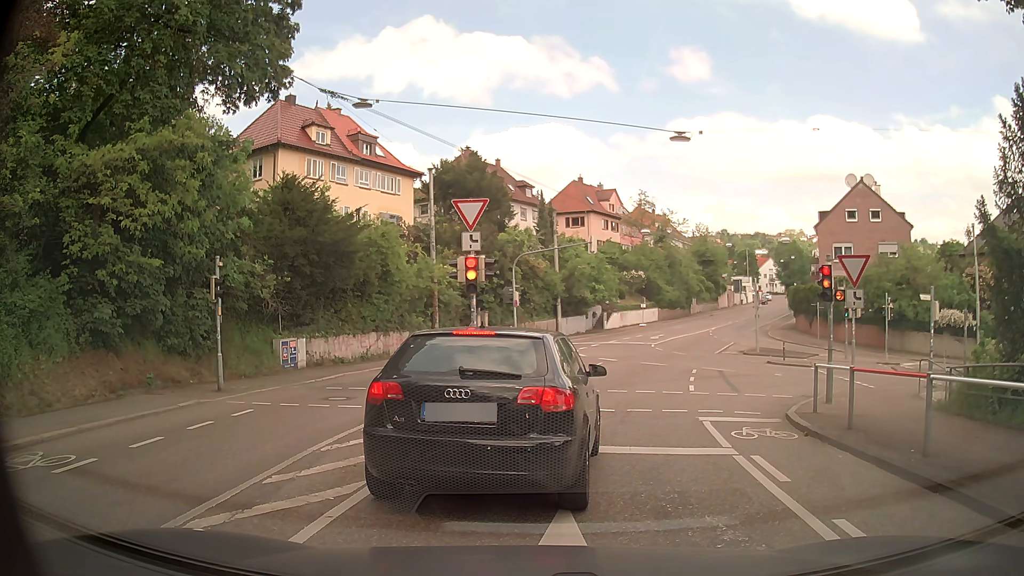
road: secondary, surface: asphalt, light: Day
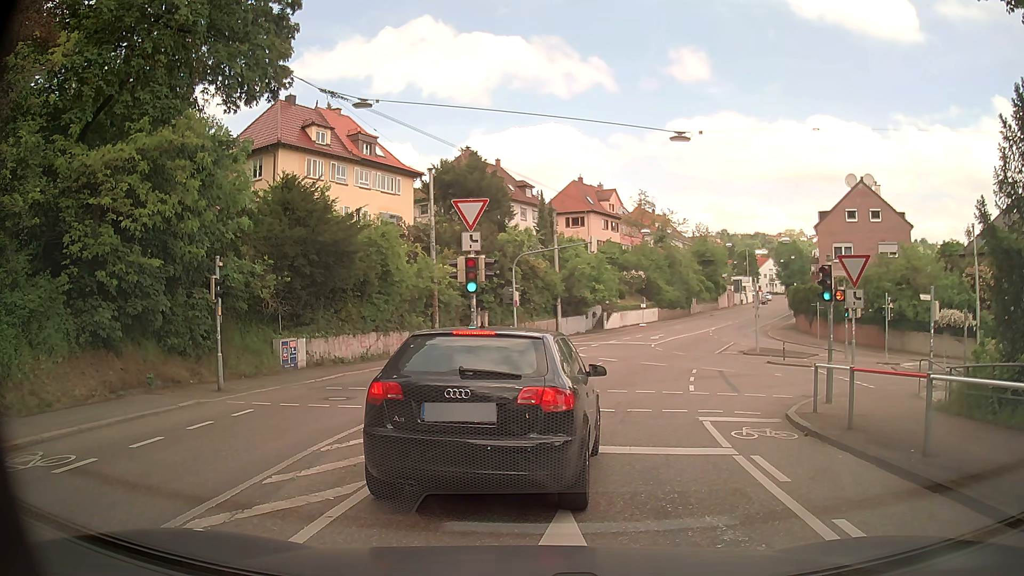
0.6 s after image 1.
(0.0, 0.0) m; 0°
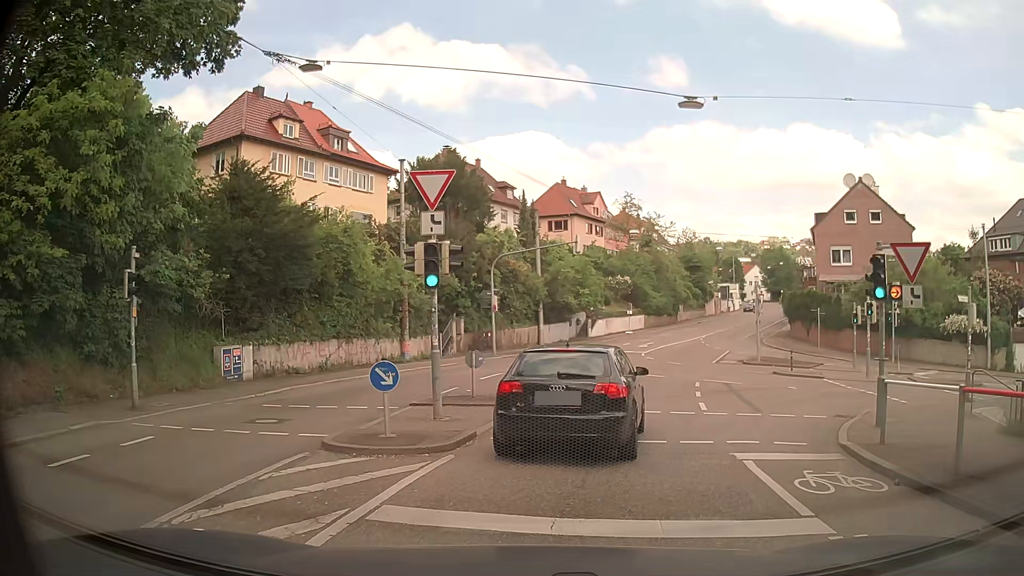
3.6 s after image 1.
(0.0, +3.6) m; -1°
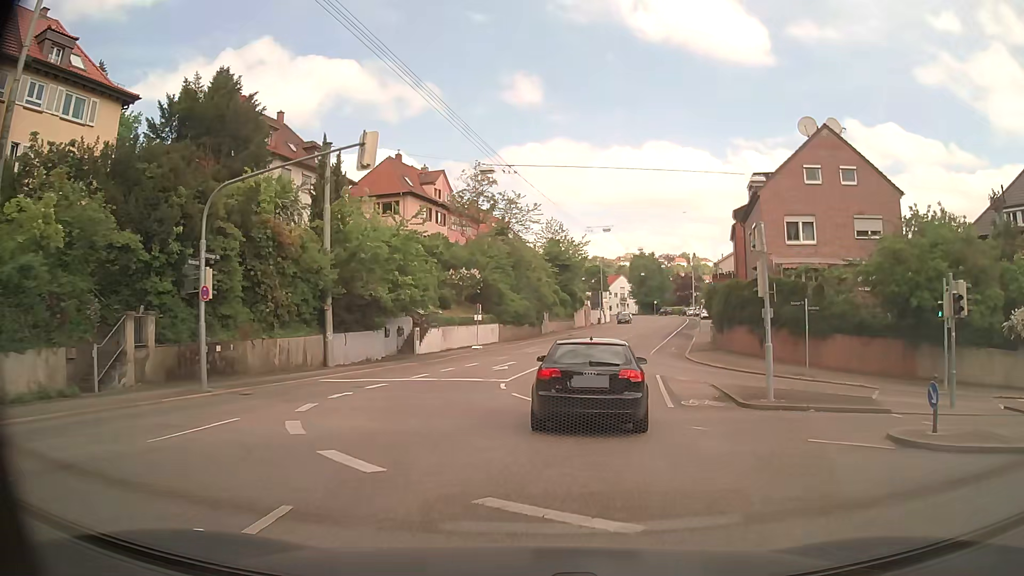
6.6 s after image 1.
(+3.1, +20.0) m; +14°
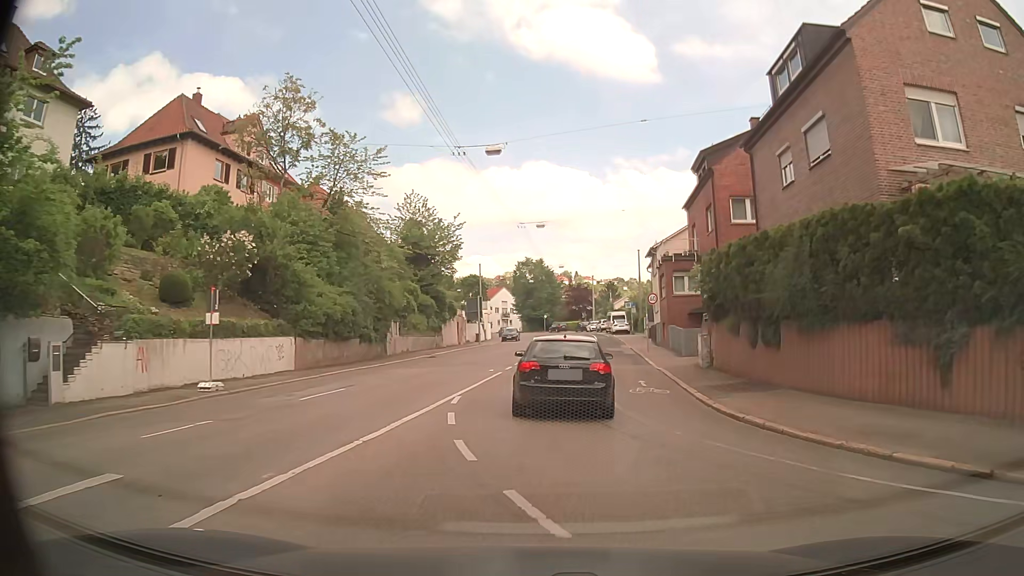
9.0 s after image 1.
(+1.8, +23.6) m; +10°
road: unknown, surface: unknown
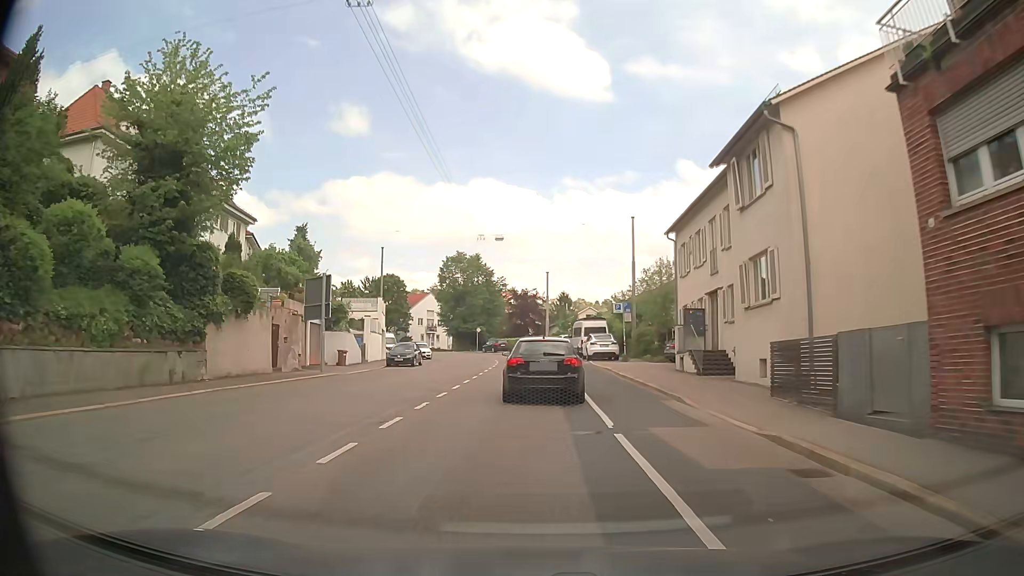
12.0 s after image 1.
(+2.1, +33.0) m; +5°
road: secondary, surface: asphalt
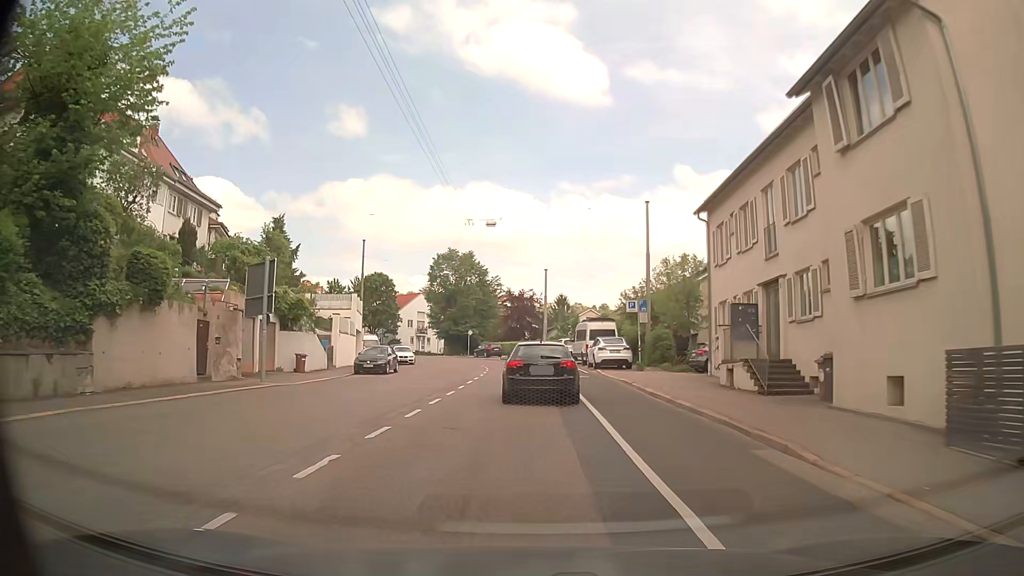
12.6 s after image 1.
(0.0, +6.7) m; +1°
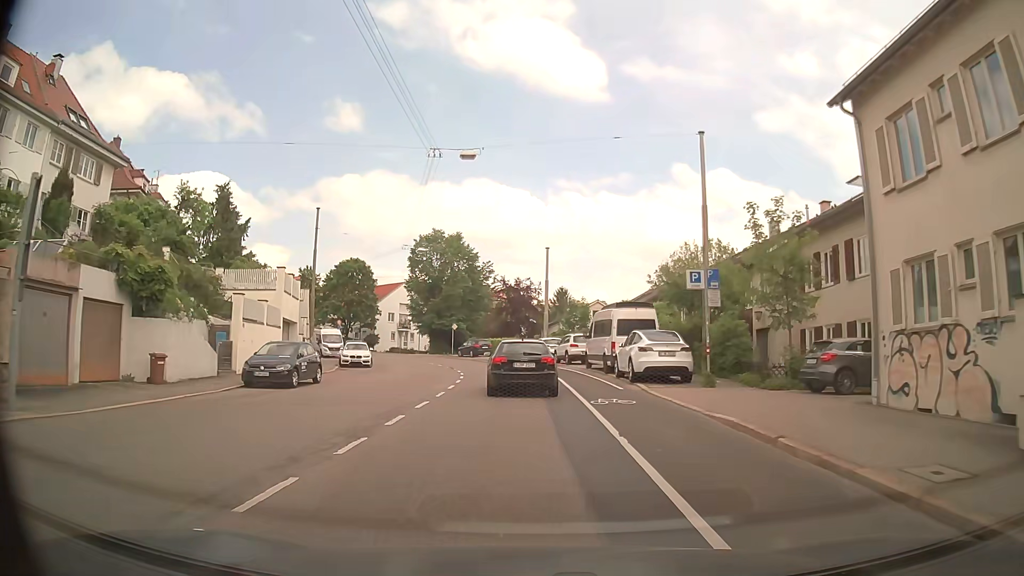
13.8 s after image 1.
(0.0, +13.4) m; 0°
(0, +10) (0, +20) (-1, +30) (-2, +40) (-5, +50) (-9, +59) (-14, +67) (-21, +75) (-28, +81) (-36, +88) m
